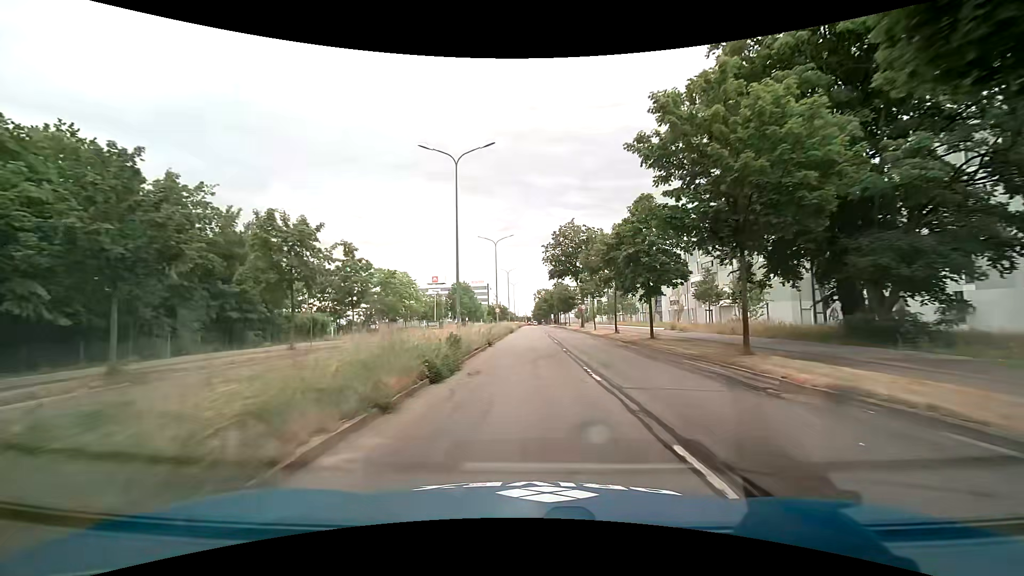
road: primary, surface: asphalt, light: Day
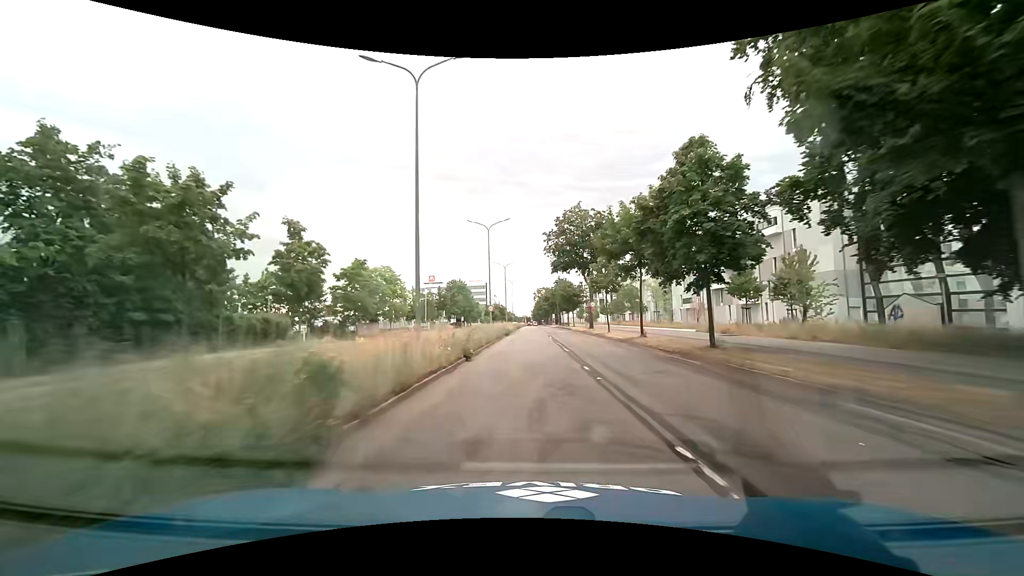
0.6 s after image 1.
(0.0, +9.1) m; 0°
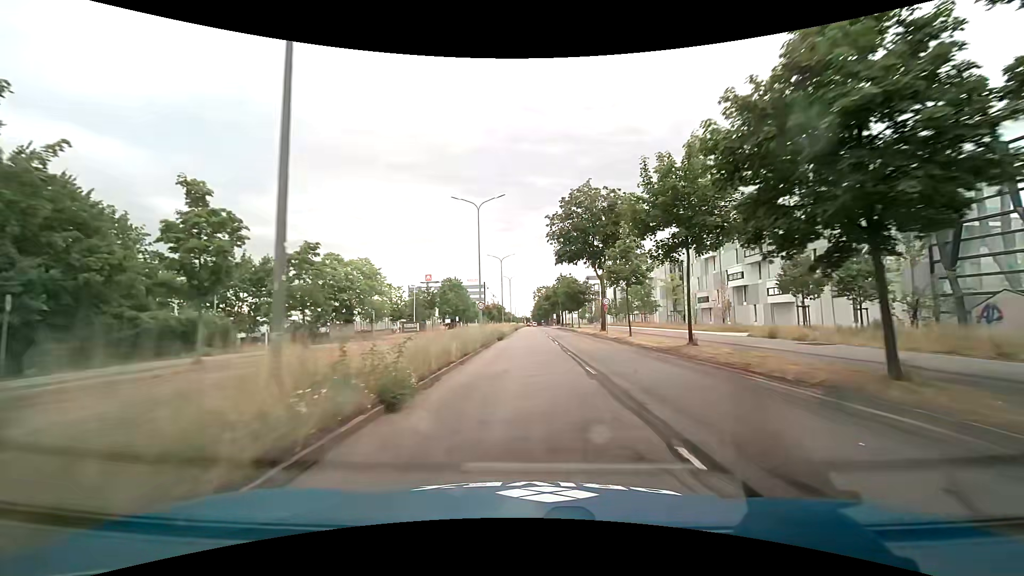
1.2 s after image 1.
(0.0, +9.1) m; 0°
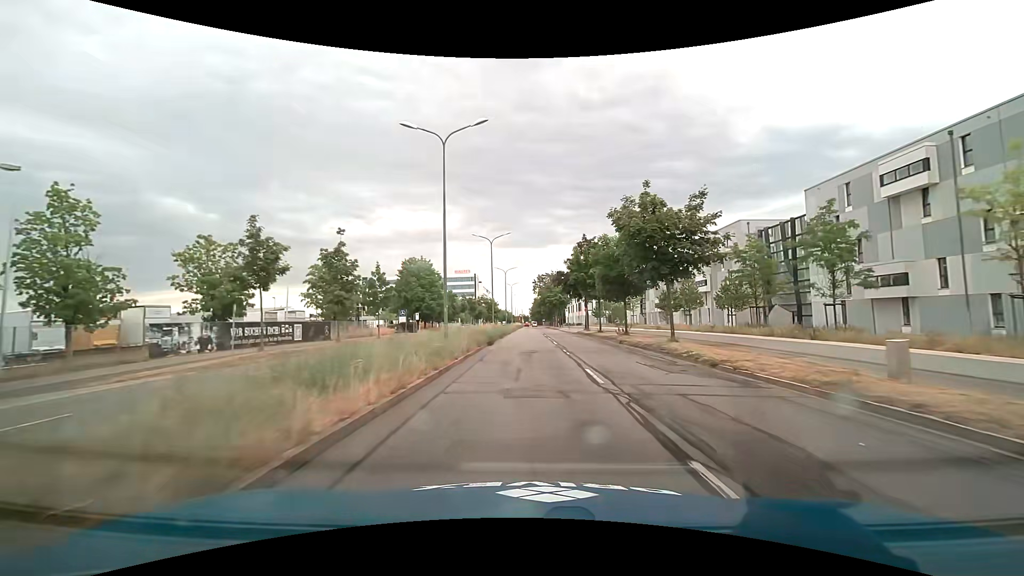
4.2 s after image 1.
(0.0, +45.5) m; 0°
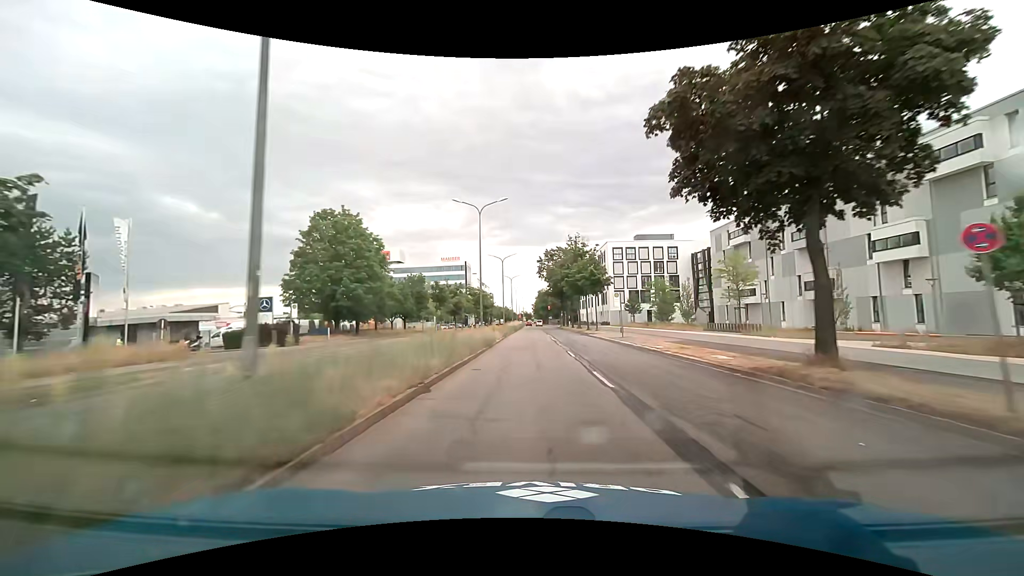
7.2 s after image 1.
(+0.1, +45.6) m; 0°
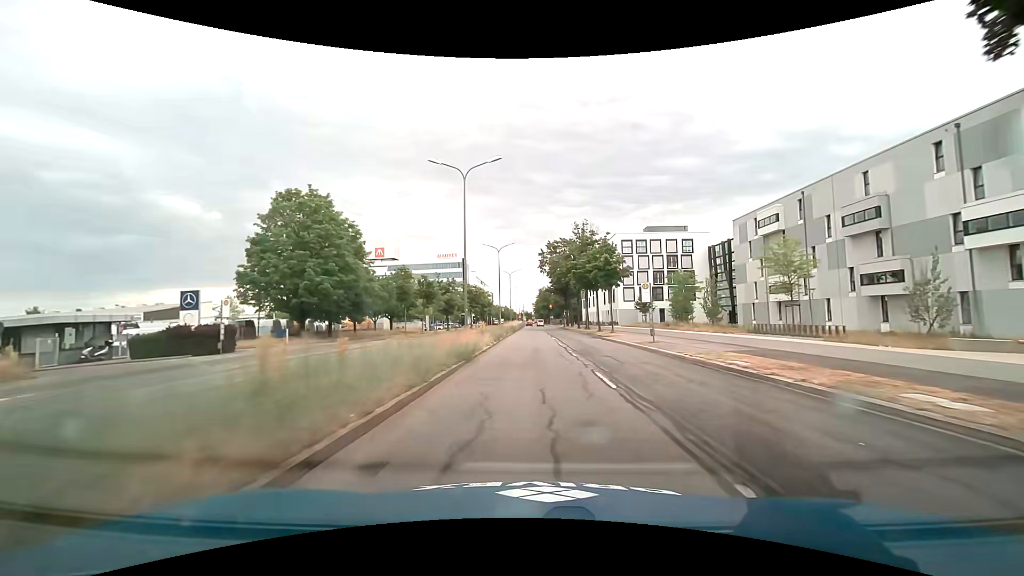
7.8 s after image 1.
(0.0, +9.2) m; 0°
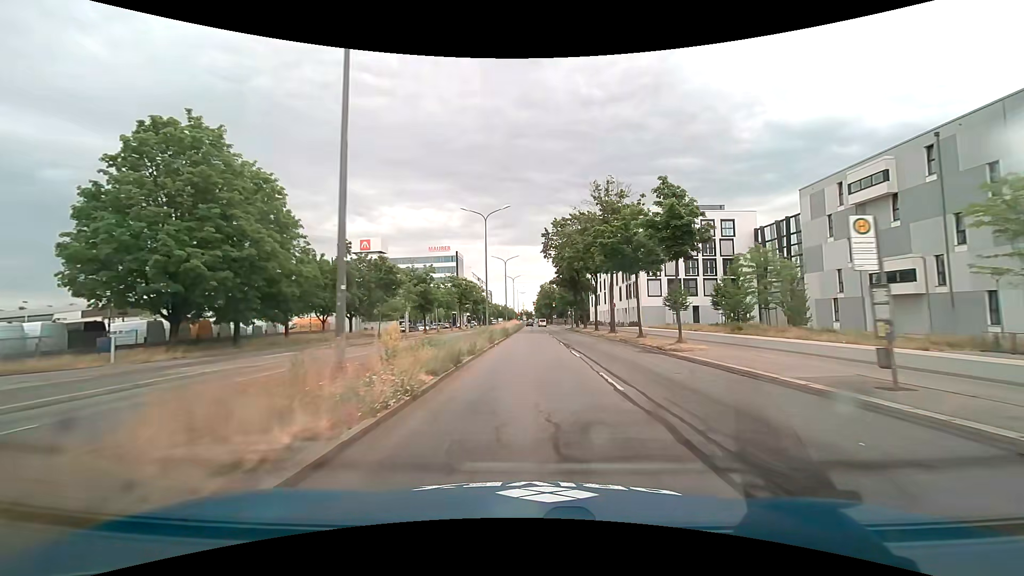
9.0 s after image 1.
(+0.1, +18.4) m; 0°
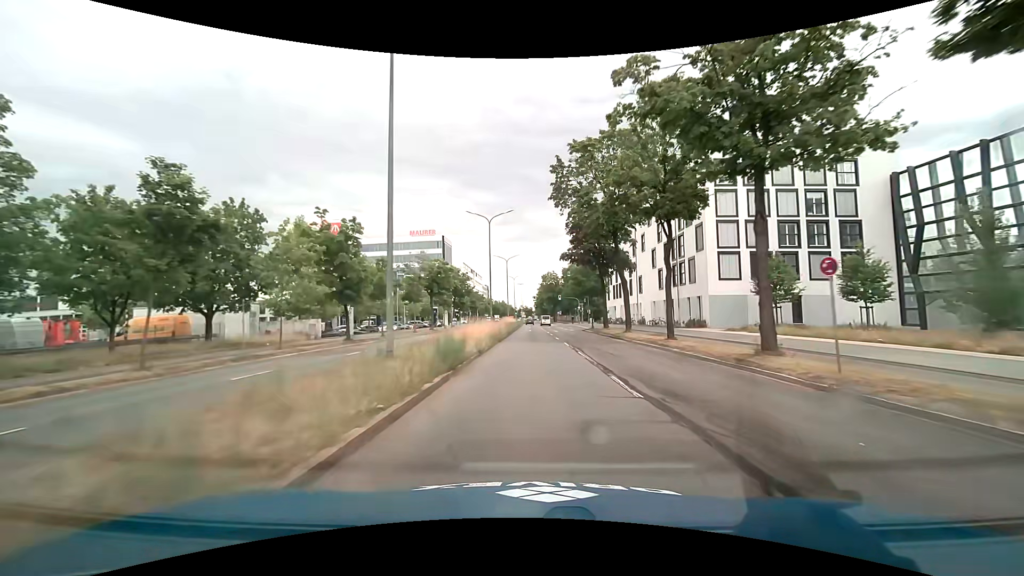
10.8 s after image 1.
(-0.1, +27.6) m; 0°
(0, +10) (0, +20) (0, +30) (0, +40) (0, +50) (0, +60) (0, +70) (0, +80) (0, +90) (0, +100) m
